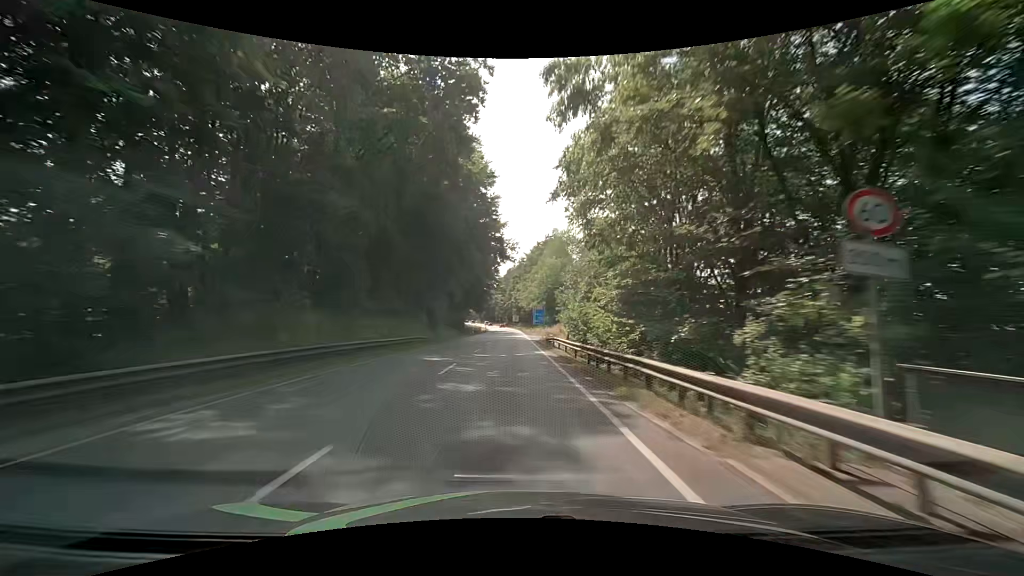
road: primary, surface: asphalt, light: Day
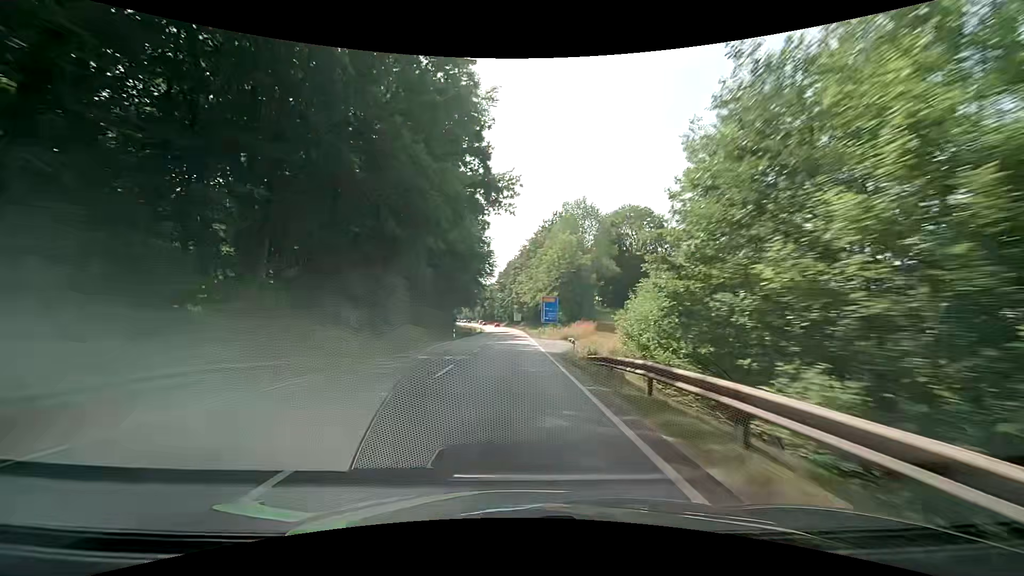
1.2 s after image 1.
(0.0, +24.6) m; 0°
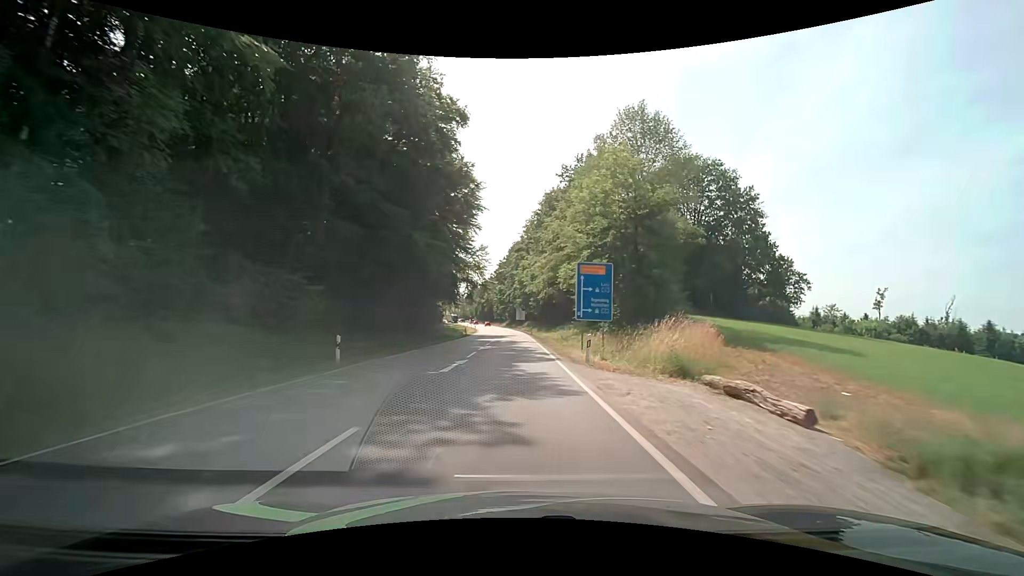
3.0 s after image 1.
(-0.4, +33.7) m; -1°
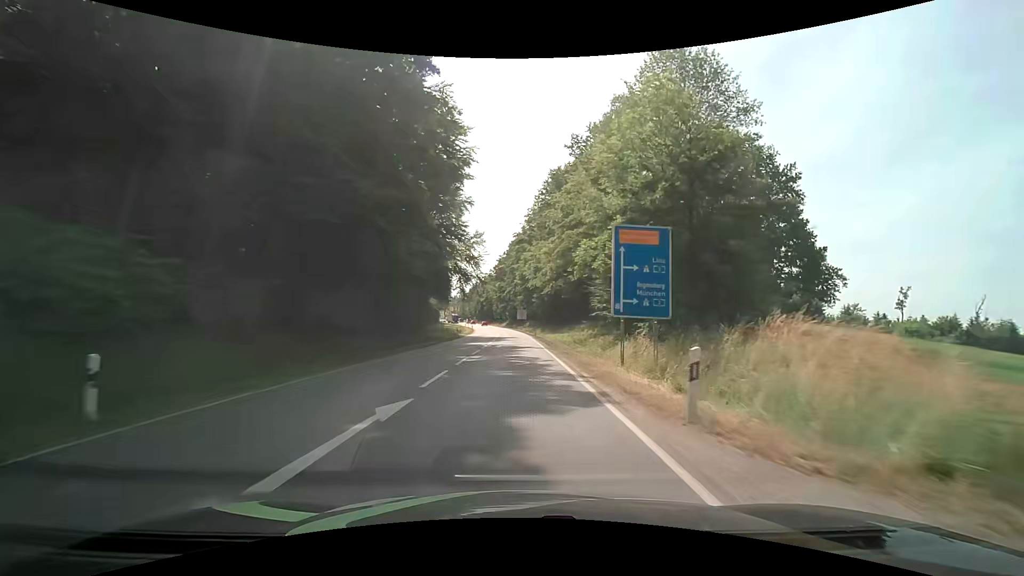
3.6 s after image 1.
(0.0, +10.2) m; 0°
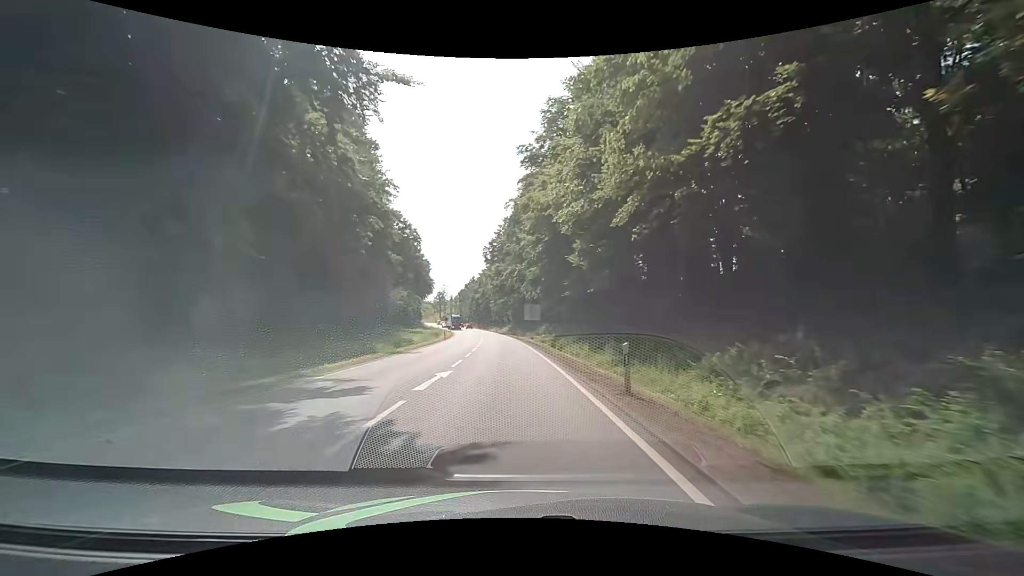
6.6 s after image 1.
(-0.1, +47.1) m; -1°
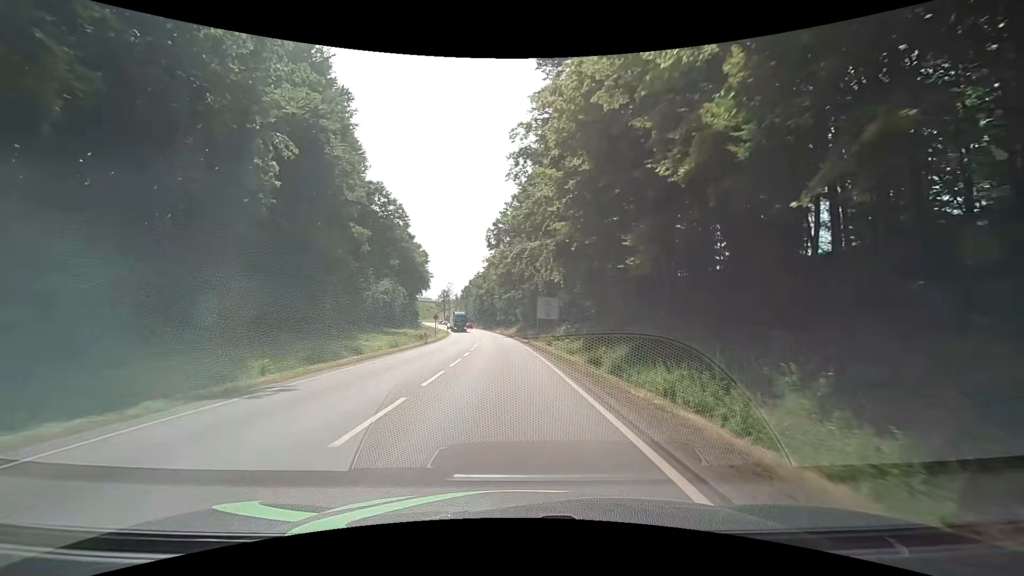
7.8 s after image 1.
(0.0, +17.5) m; 0°
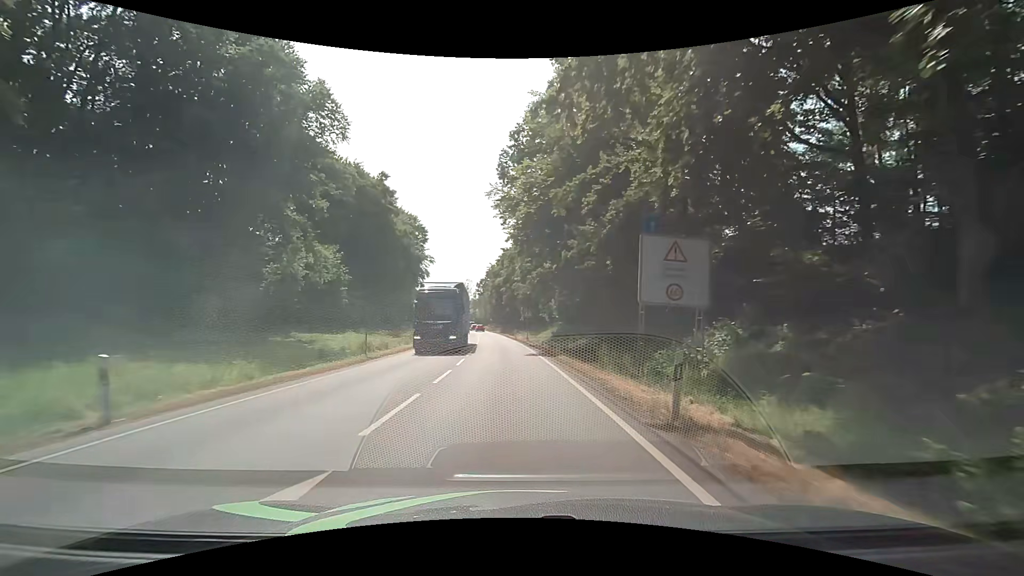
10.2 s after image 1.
(-1.1, +35.5) m; -3°
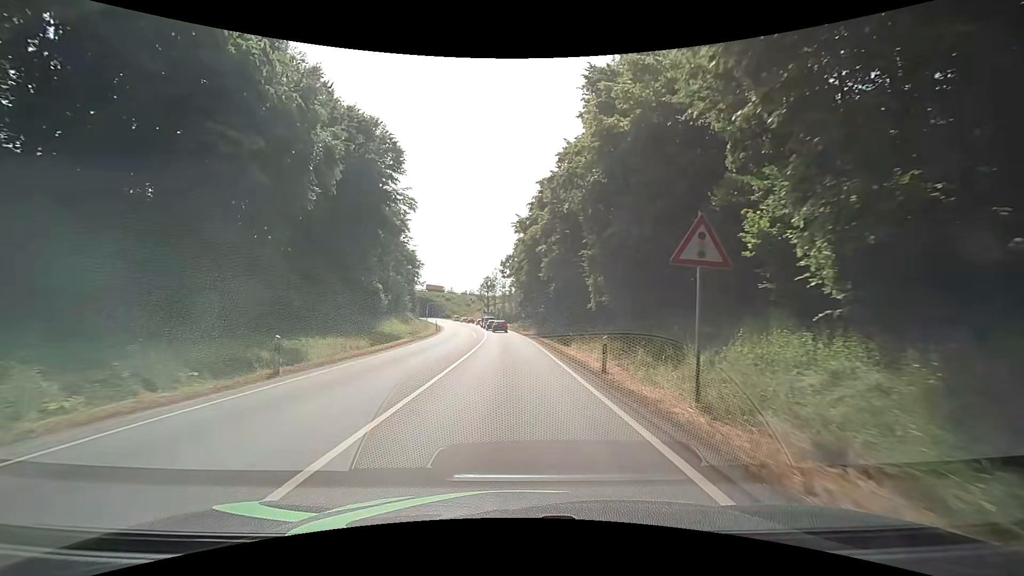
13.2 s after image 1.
(-1.6, +44.2) m; -3°
(0, +10) (0, +20) (-1, +30) (-1, +40) (-2, +50) (-2, +60) (-3, +70) (-4, +80) (-6, +90) (-7, +100) m
